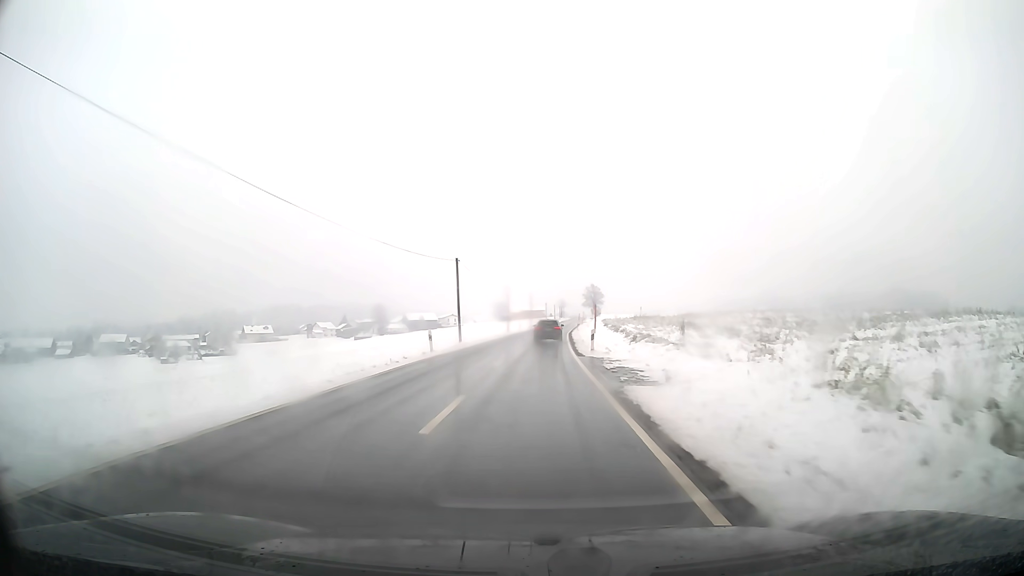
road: secondary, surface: asphalt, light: Day
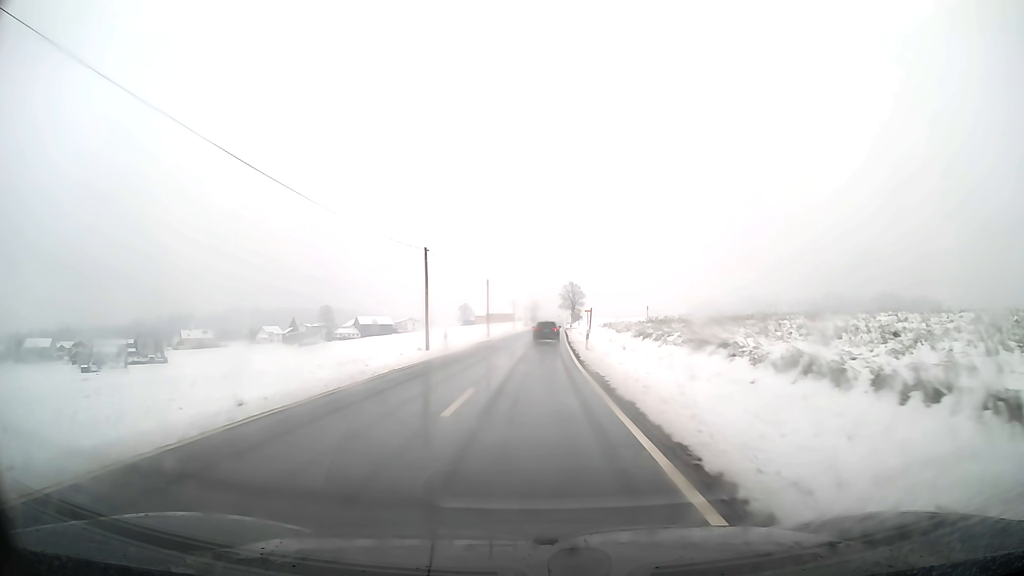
(+1.1, +46.6) m; +3°
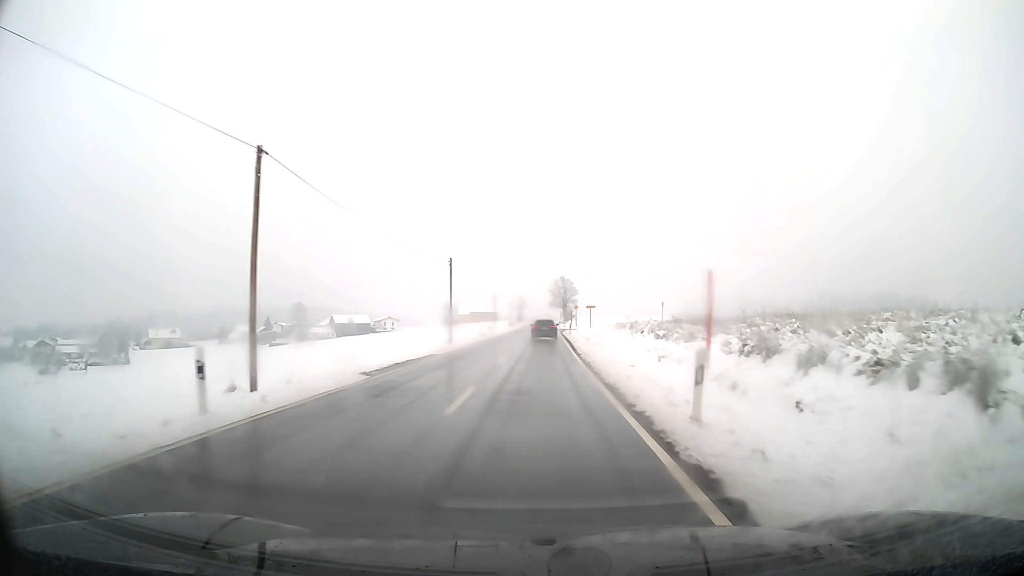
(+0.2, +23.7) m; +1°
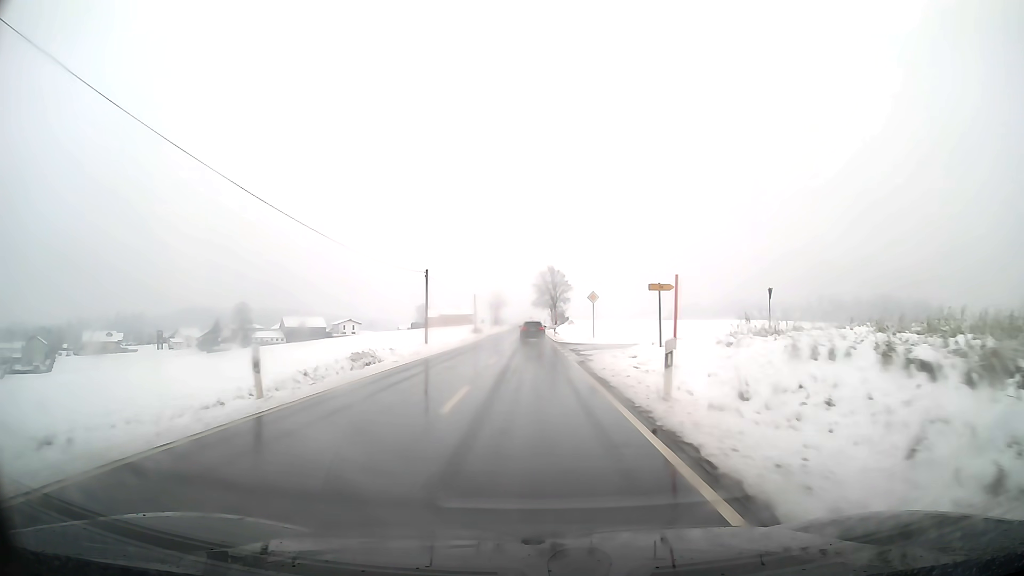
(+0.6, +47.8) m; +1°
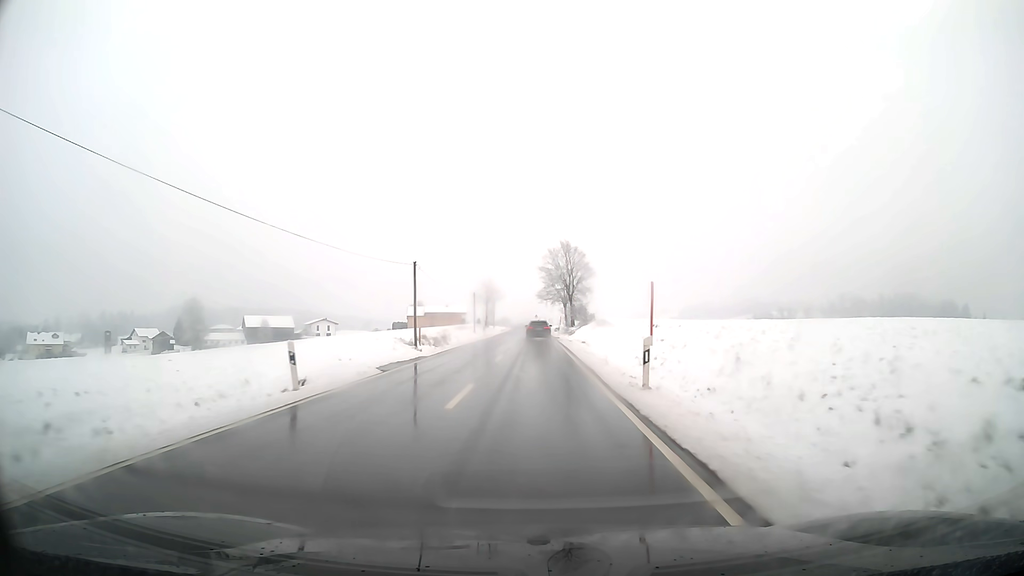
(-0.1, +47.6) m; 0°
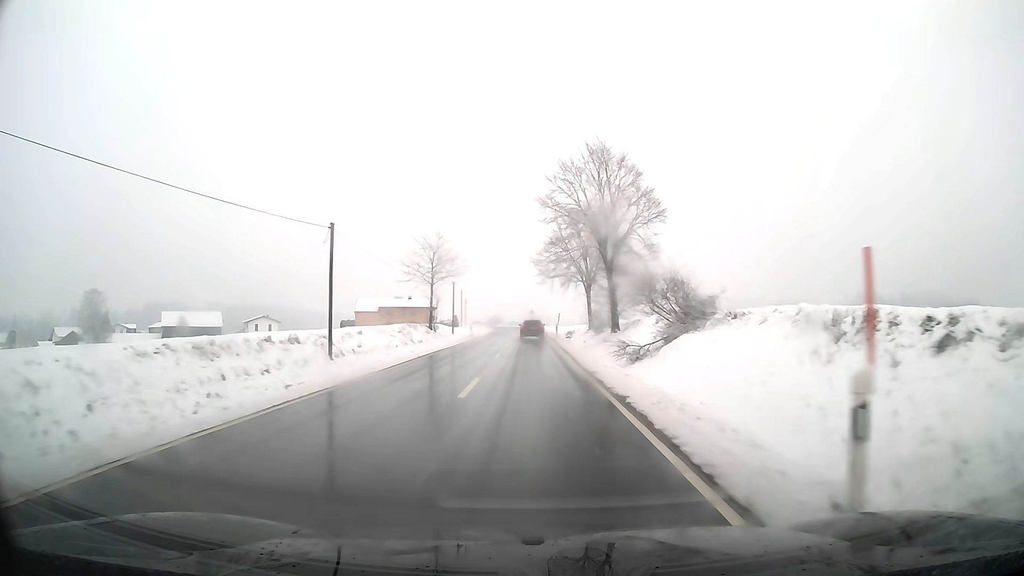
(+0.1, +58.6) m; 0°
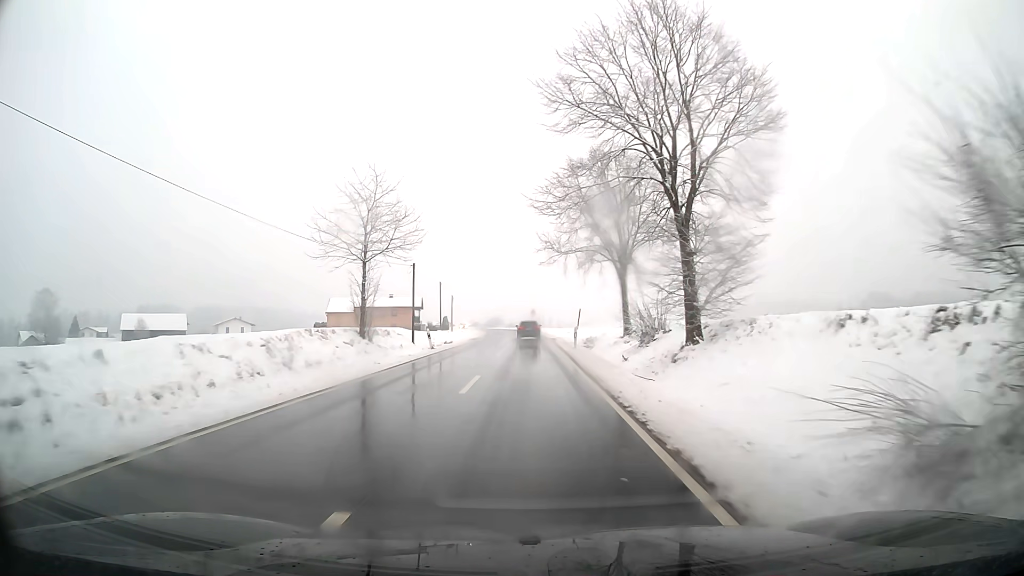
(0.0, +23.2) m; 0°
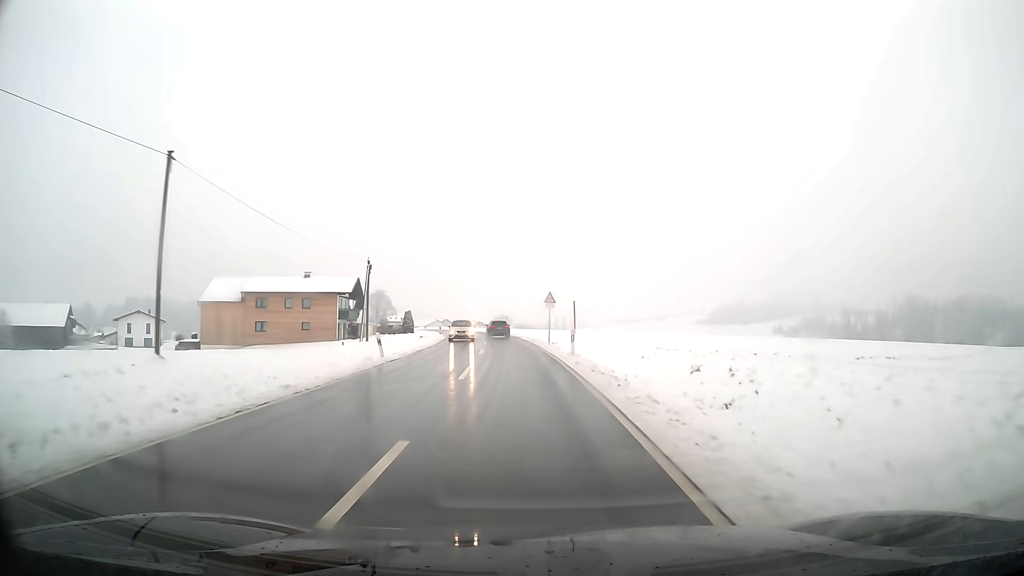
(-0.4, +57.2) m; -2°
